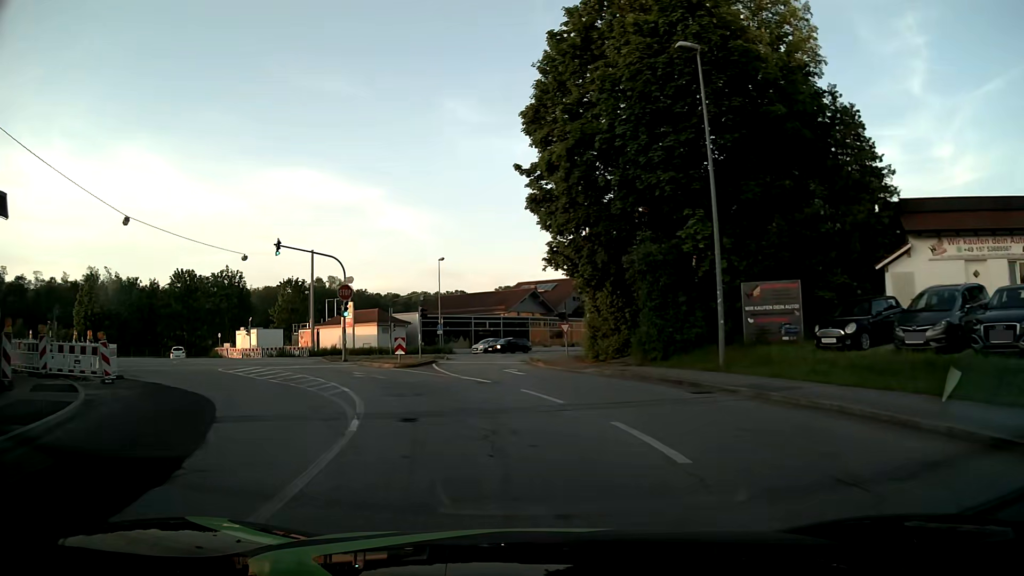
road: tertiary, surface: asphalt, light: Day
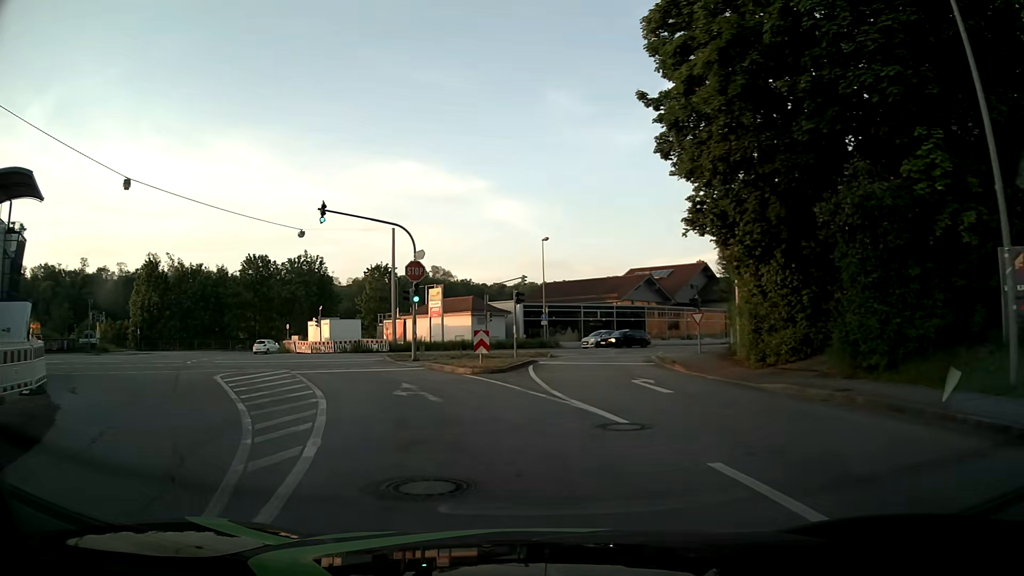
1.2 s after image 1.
(-0.6, +9.1) m; -9°
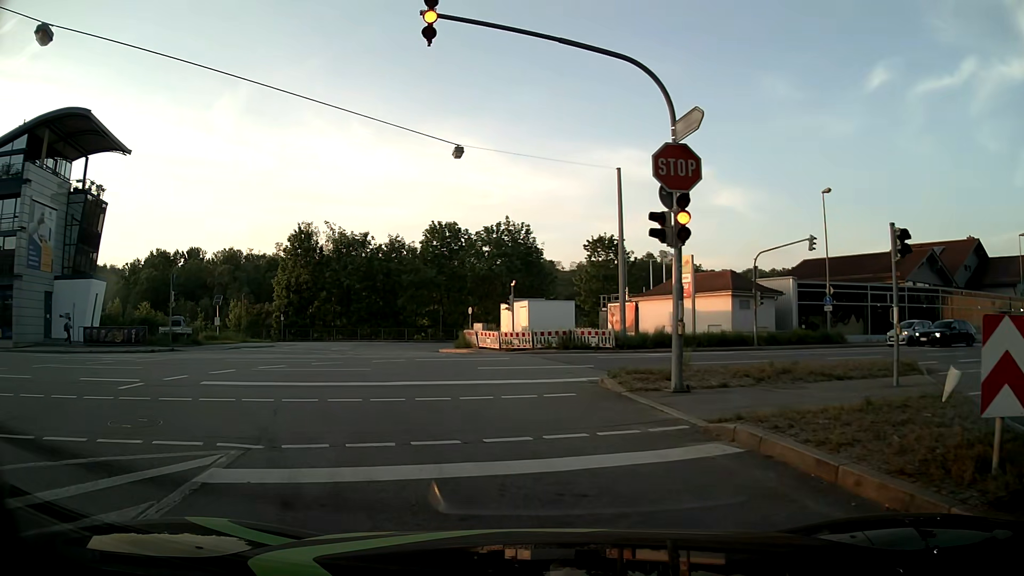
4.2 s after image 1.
(-3.0, +16.9) m; -19°
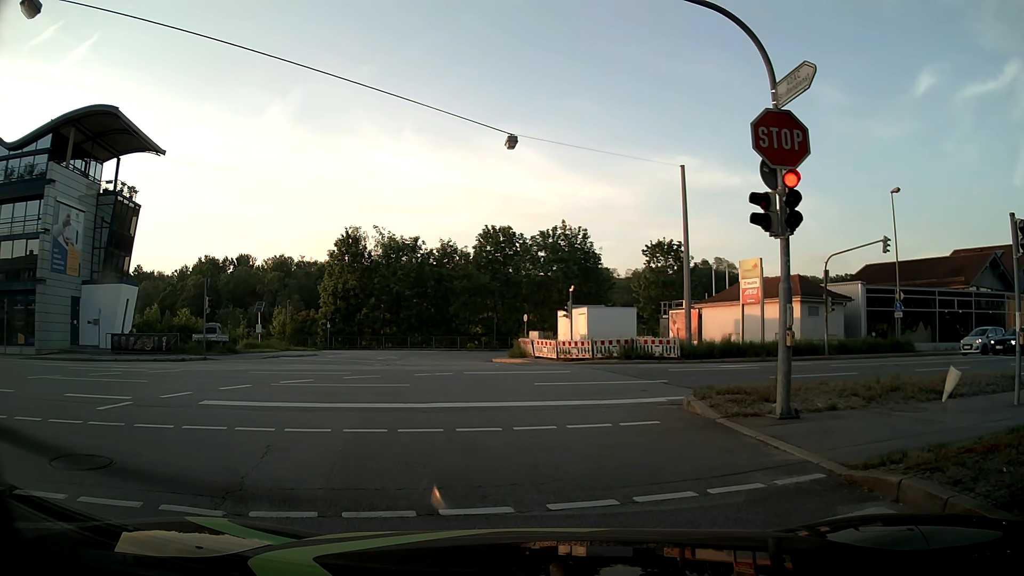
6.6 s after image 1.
(-0.1, +2.2) m; -3°
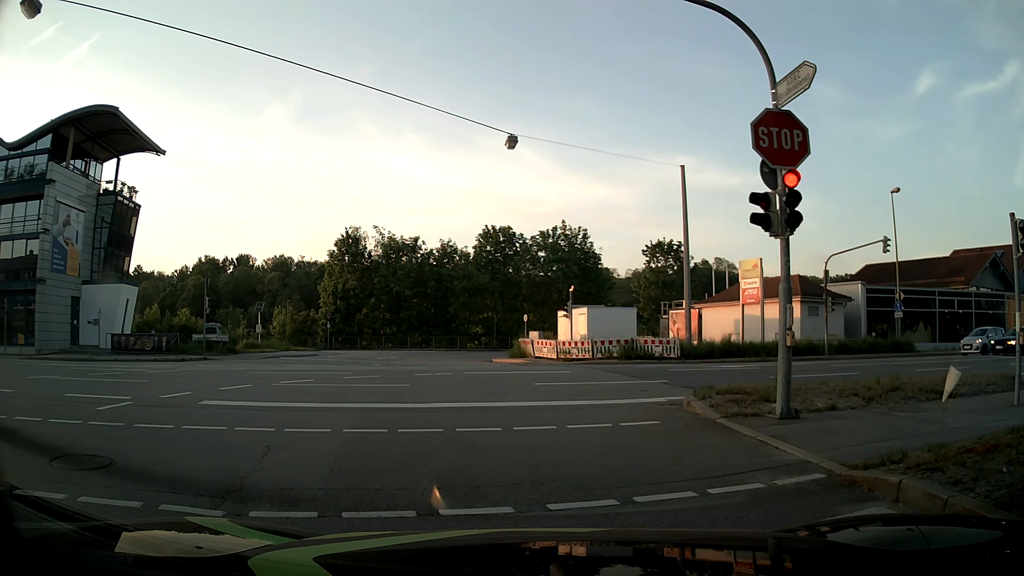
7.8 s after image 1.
(0.0, 0.0) m; 0°
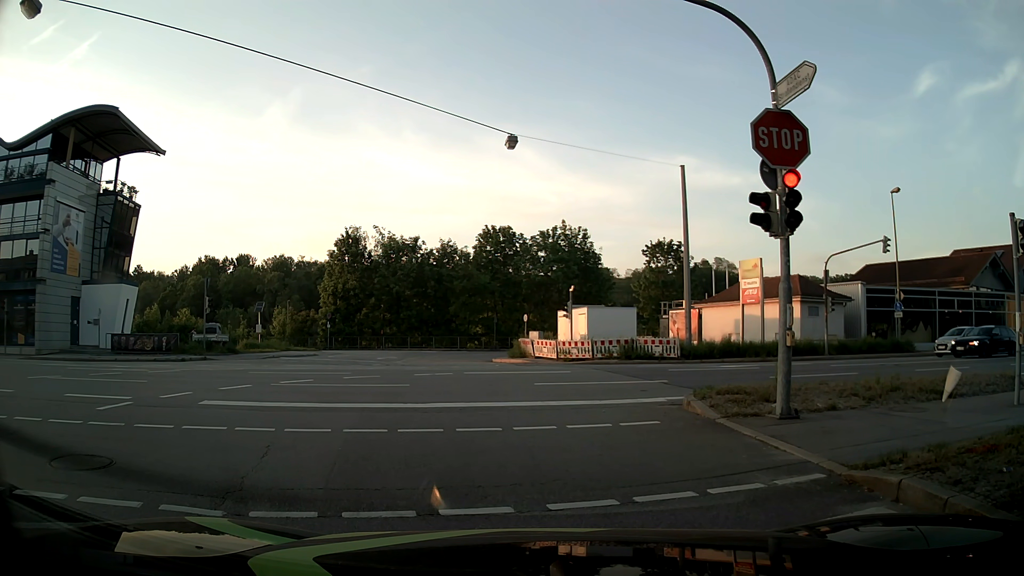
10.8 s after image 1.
(0.0, 0.0) m; 0°
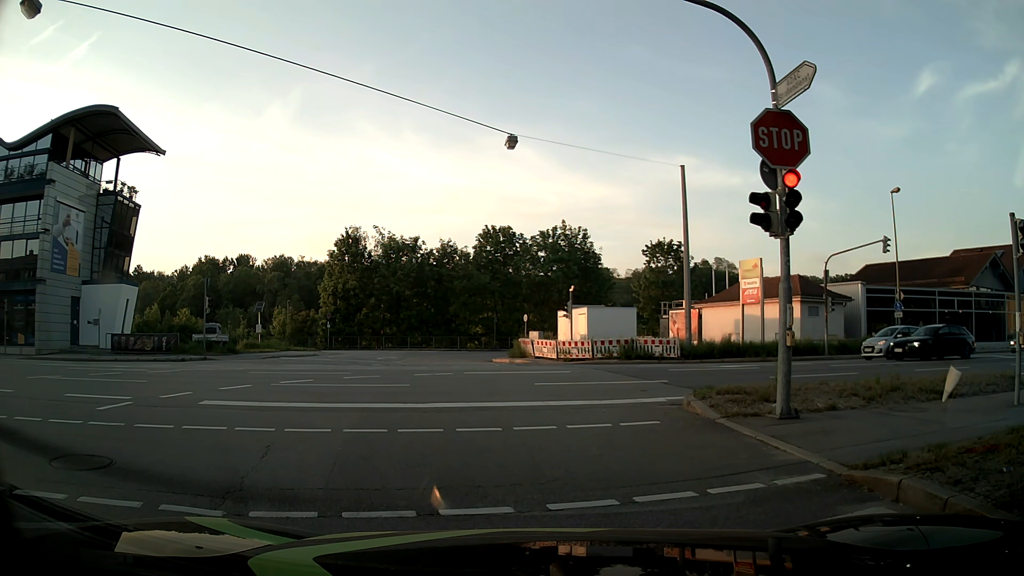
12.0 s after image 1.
(0.0, 0.0) m; 0°
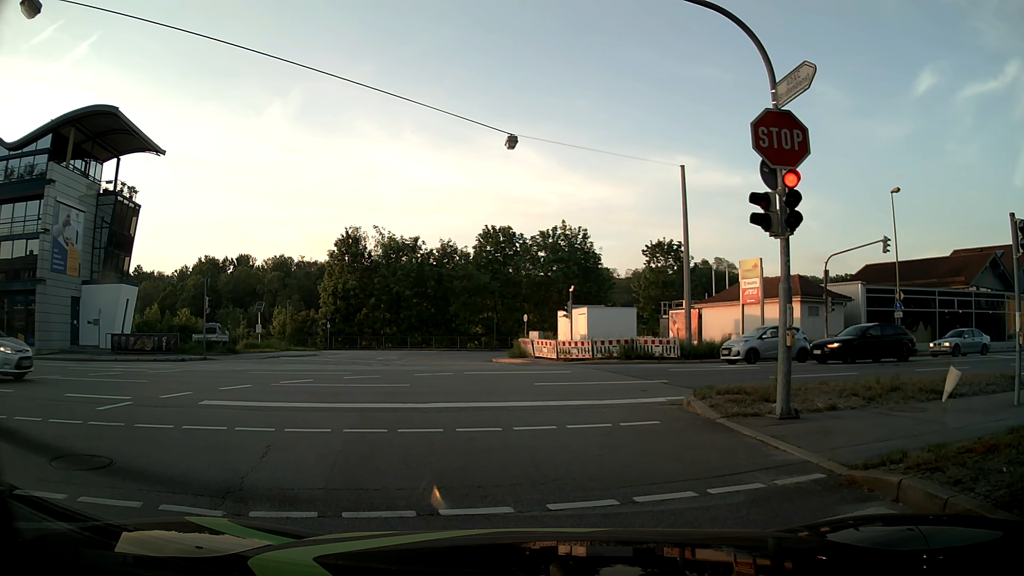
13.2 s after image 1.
(0.0, 0.0) m; 0°
